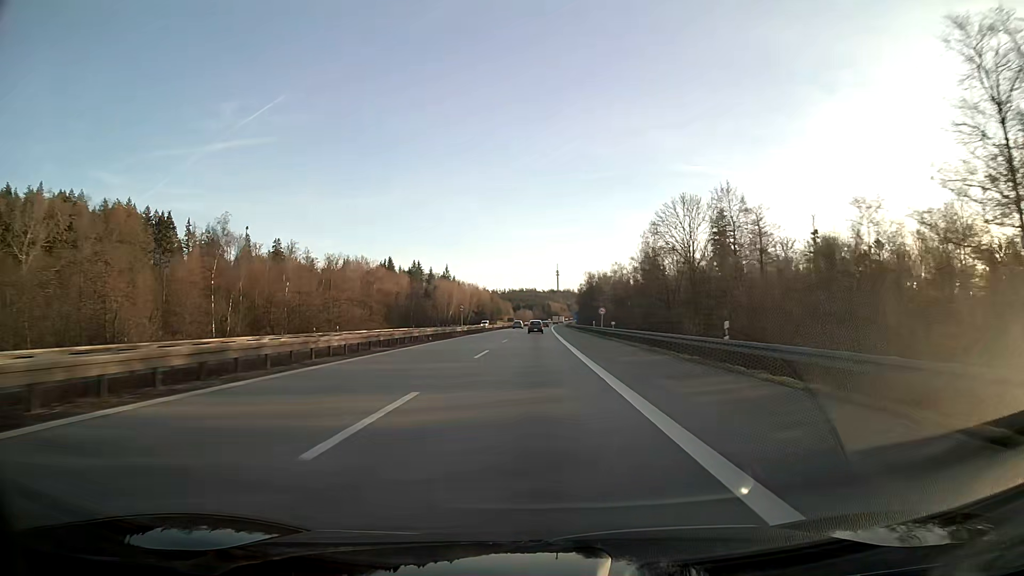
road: motorway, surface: asphalt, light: Day
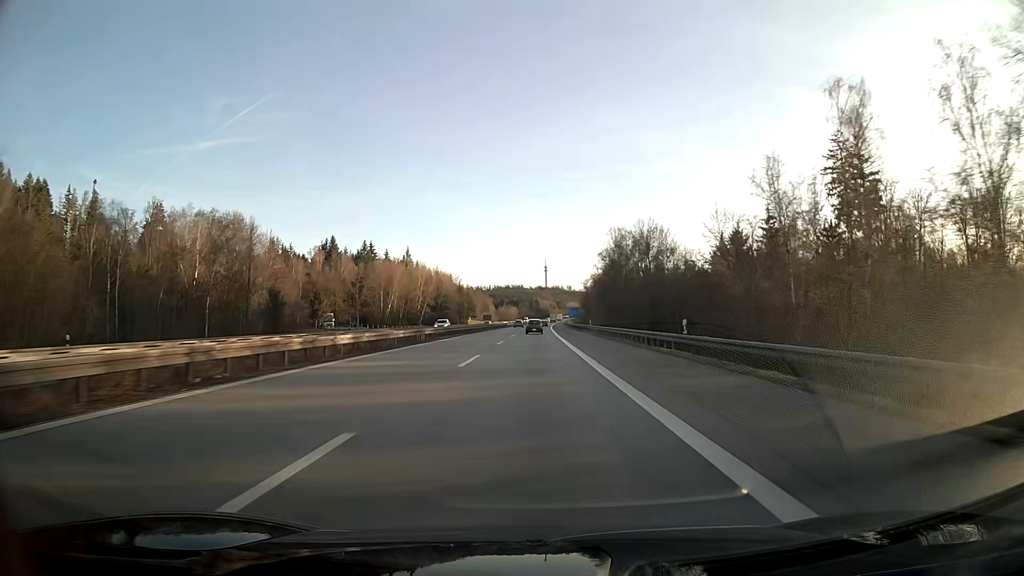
(+0.9, +95.1) m; +1°
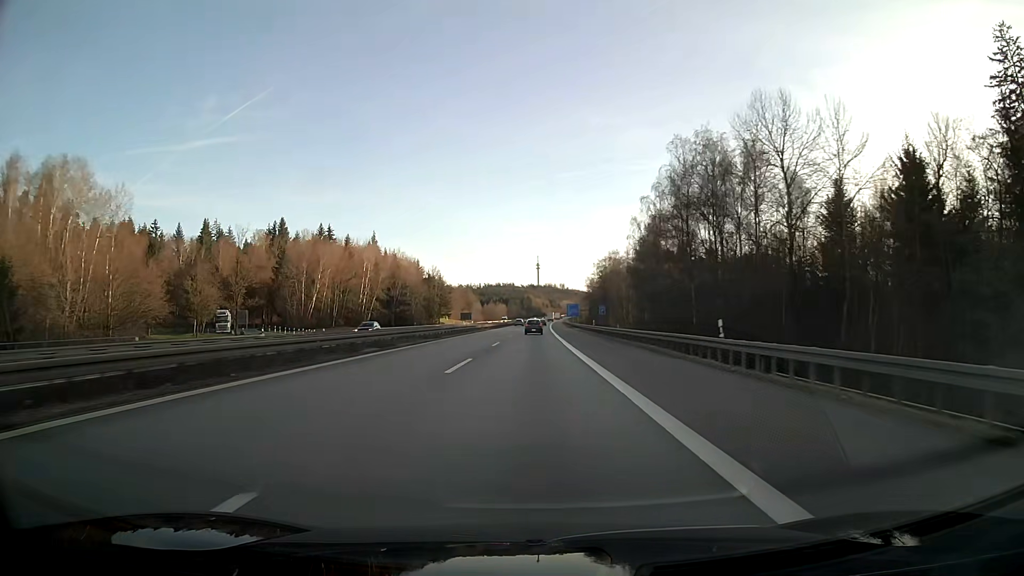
(+0.3, +56.5) m; +1°
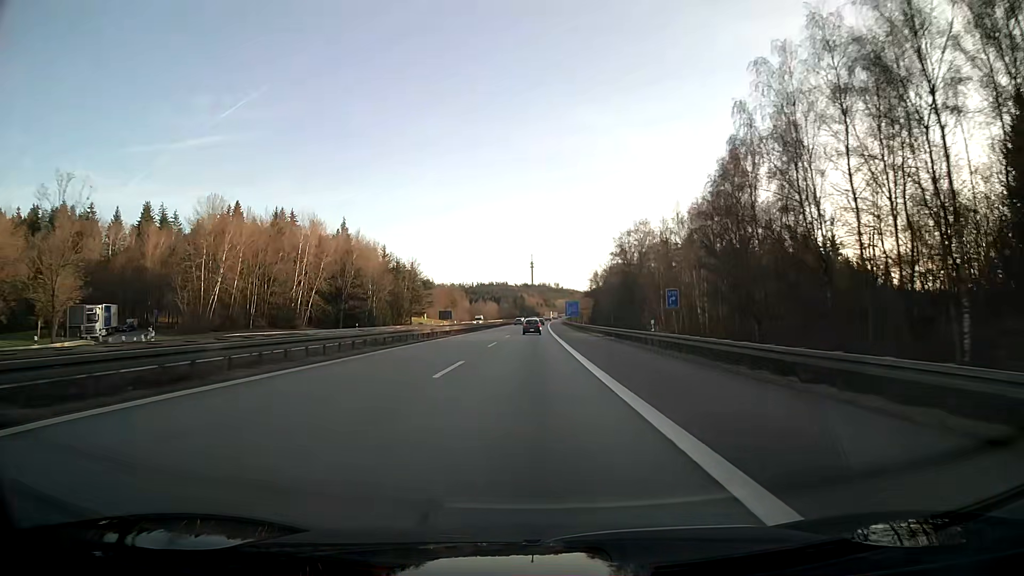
(+0.2, +37.4) m; +1°
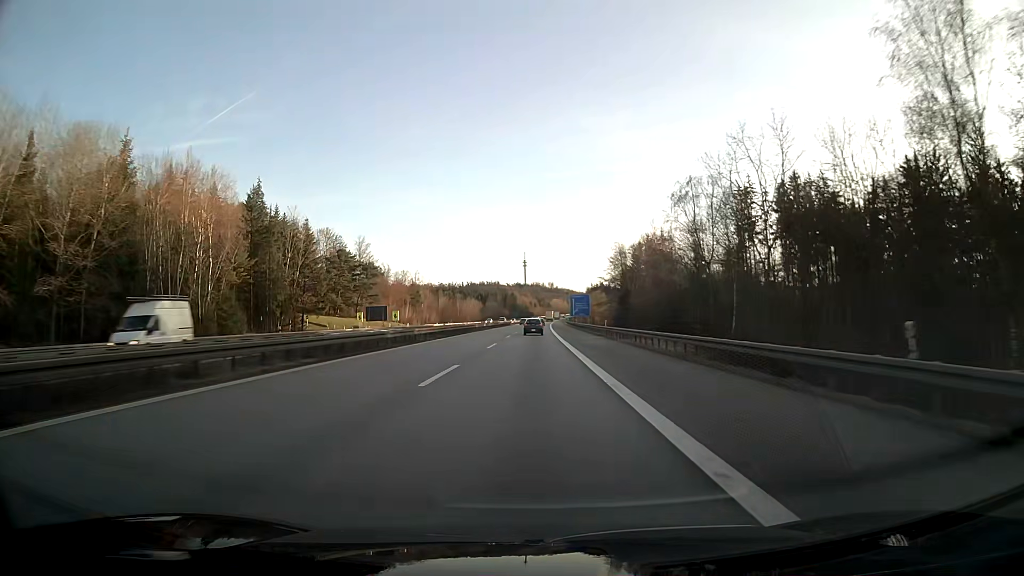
(+0.3, +74.2) m; +1°
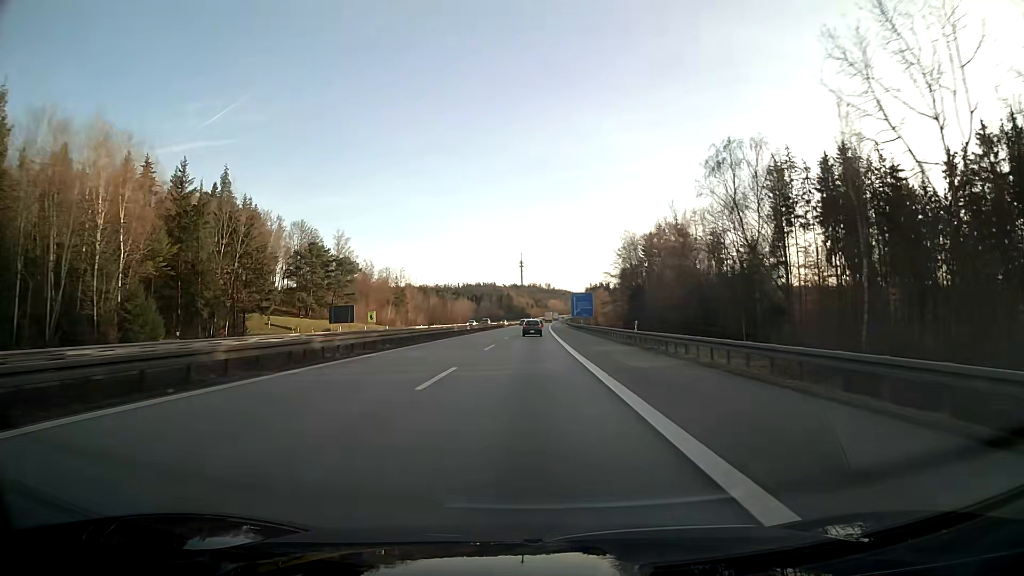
(0.0, +18.4) m; 0°
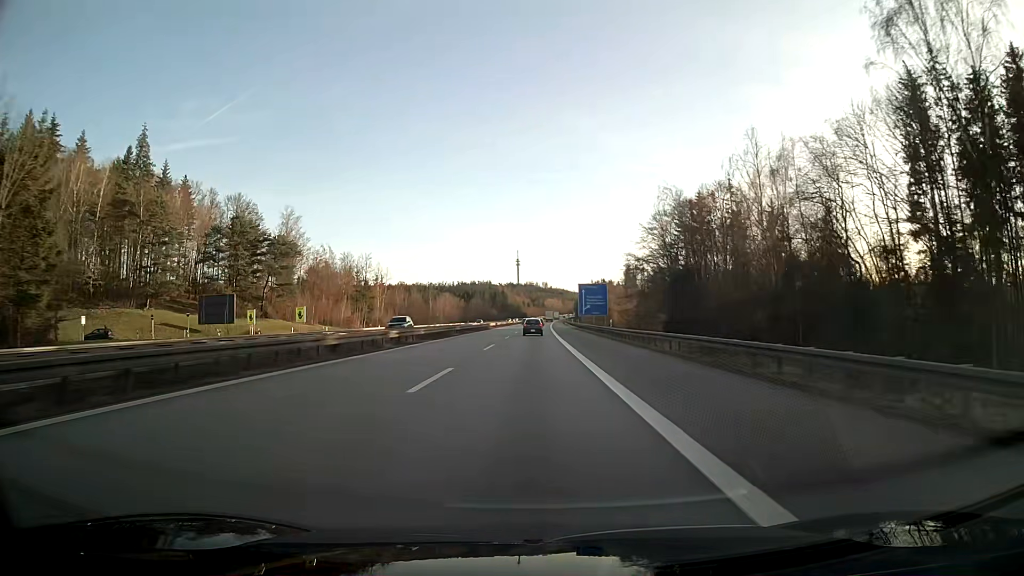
(+0.1, +36.7) m; 0°
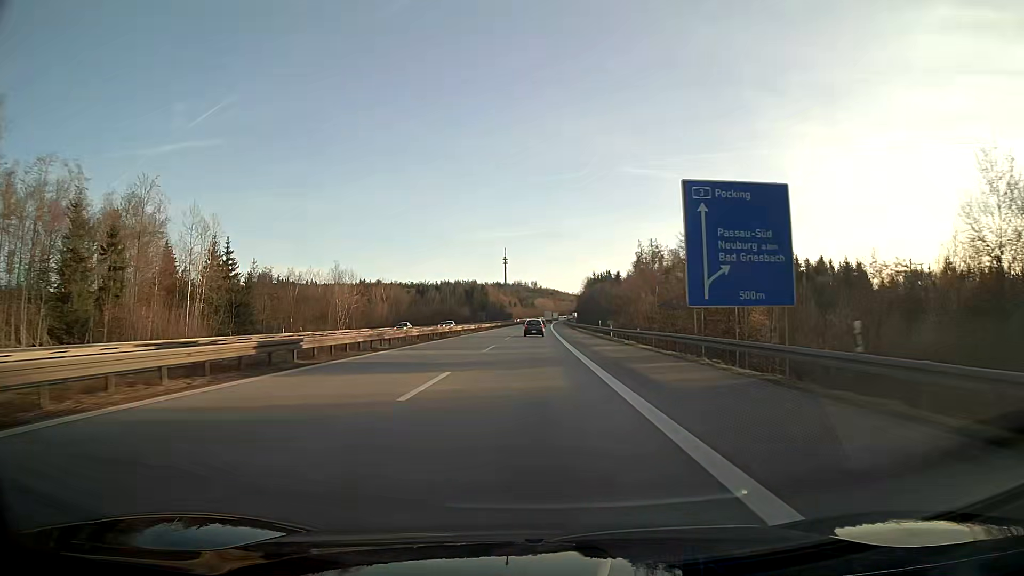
(+0.8, +91.2) m; +1°
